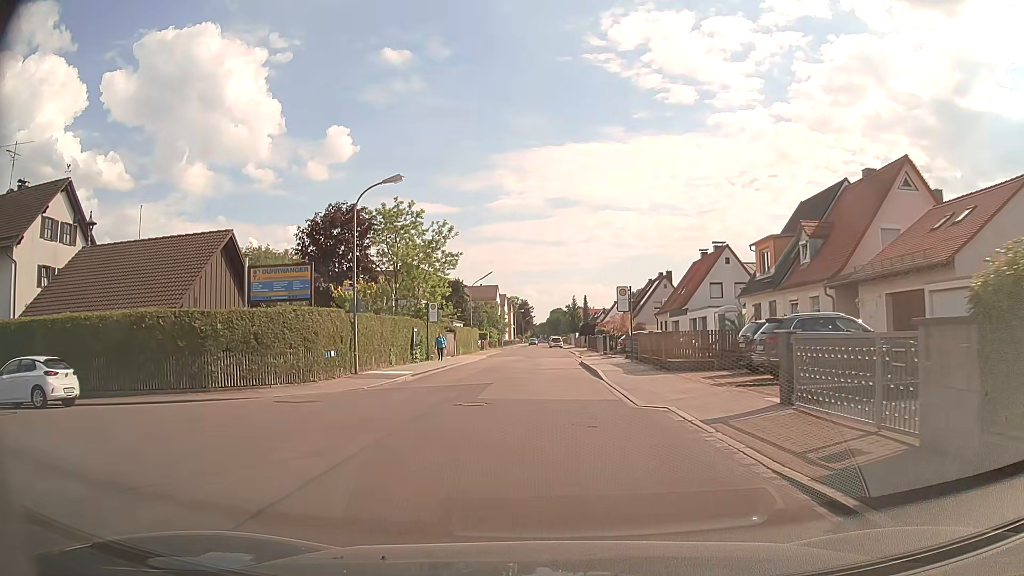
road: unclassified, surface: asphalt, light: Day
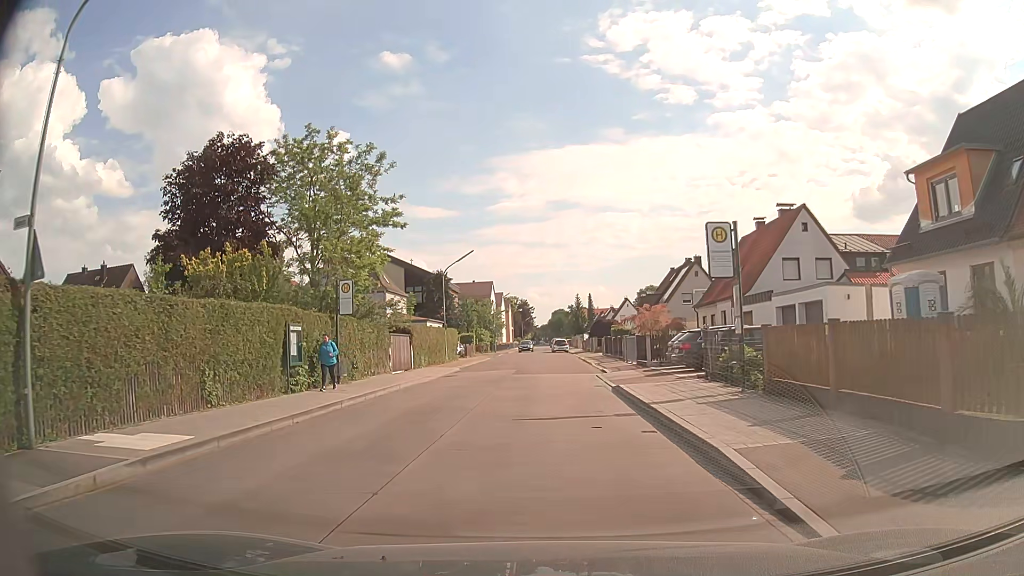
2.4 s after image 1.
(0.0, +17.6) m; -1°
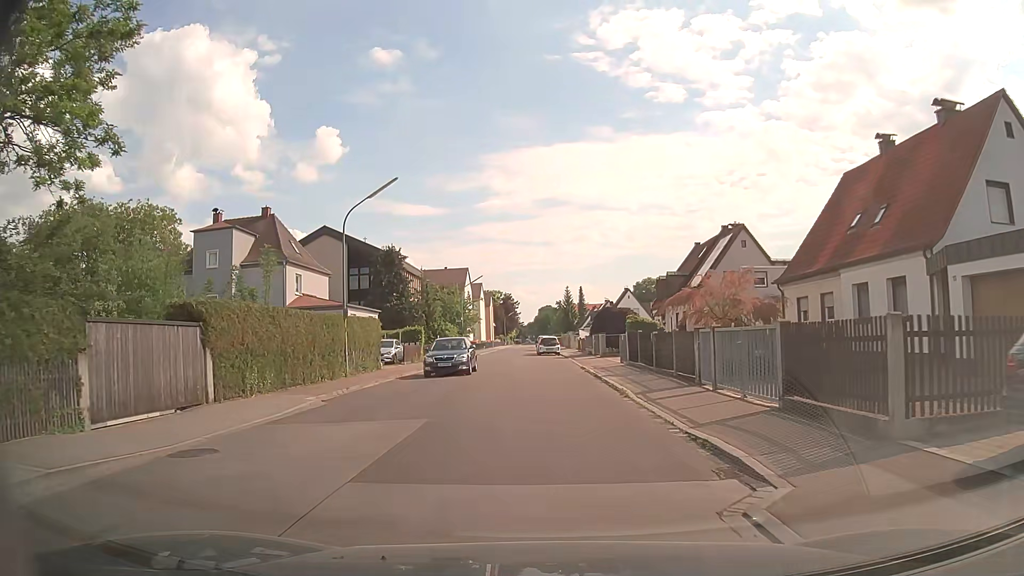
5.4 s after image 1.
(+0.4, +21.1) m; +1°
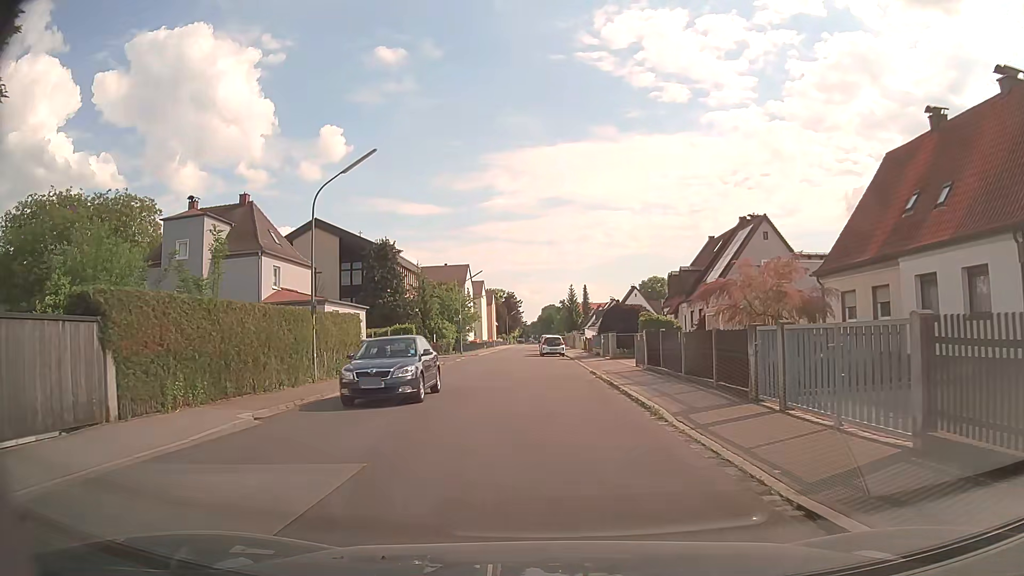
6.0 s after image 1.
(0.0, +4.1) m; 0°
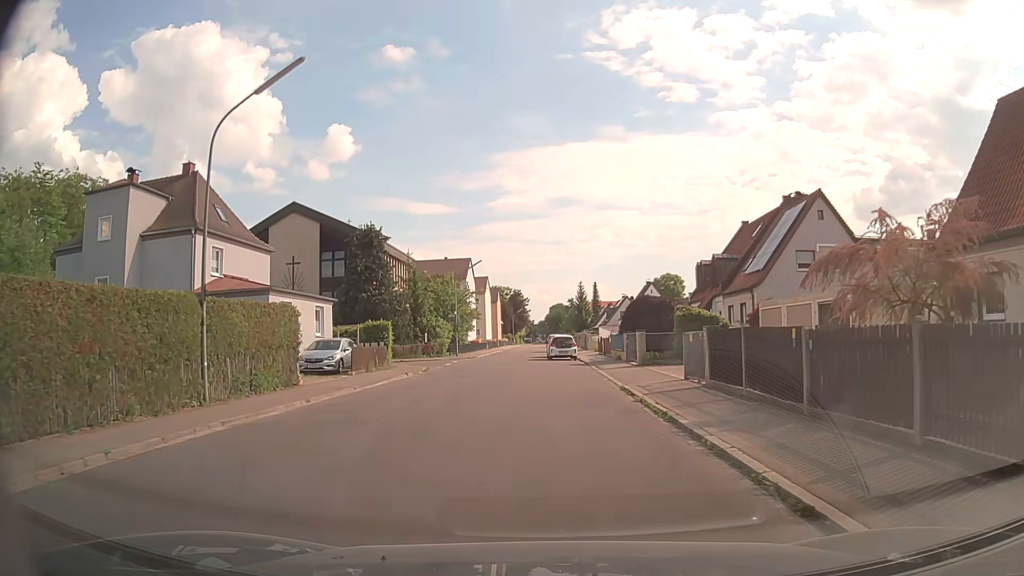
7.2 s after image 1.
(-0.1, +8.2) m; 0°
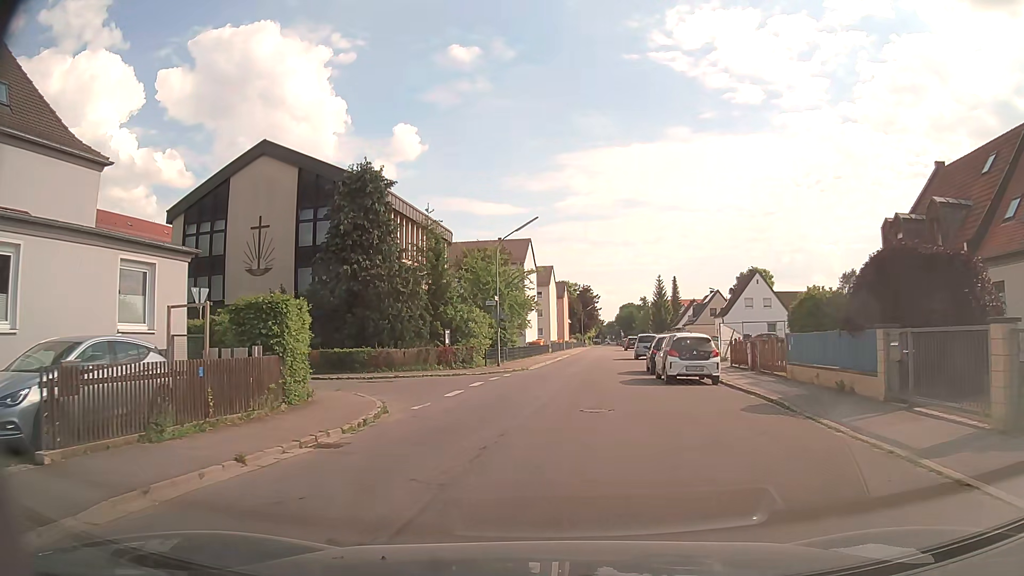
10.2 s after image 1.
(-1.3, +20.1) m; -6°
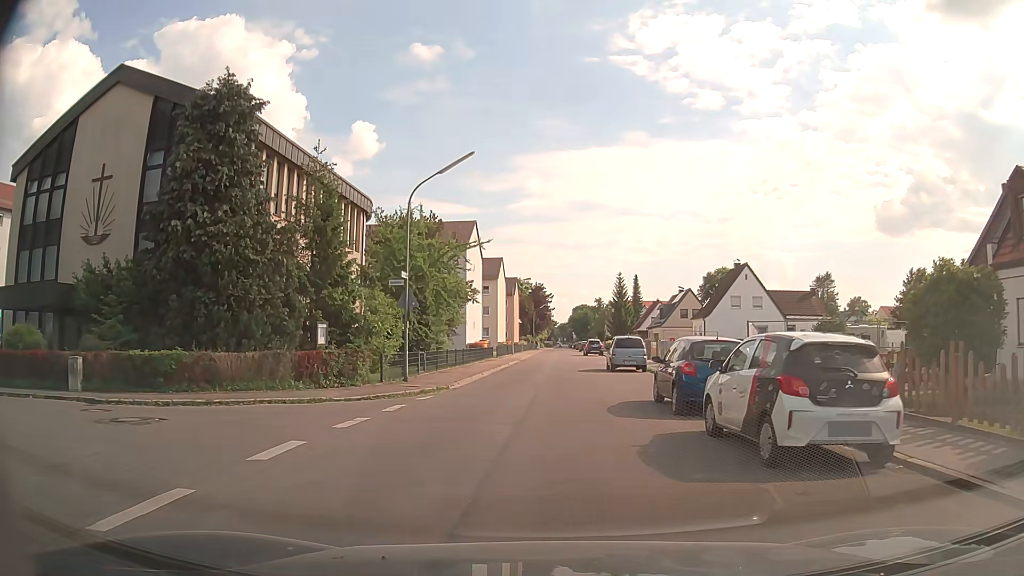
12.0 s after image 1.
(+0.5, +12.7) m; +5°
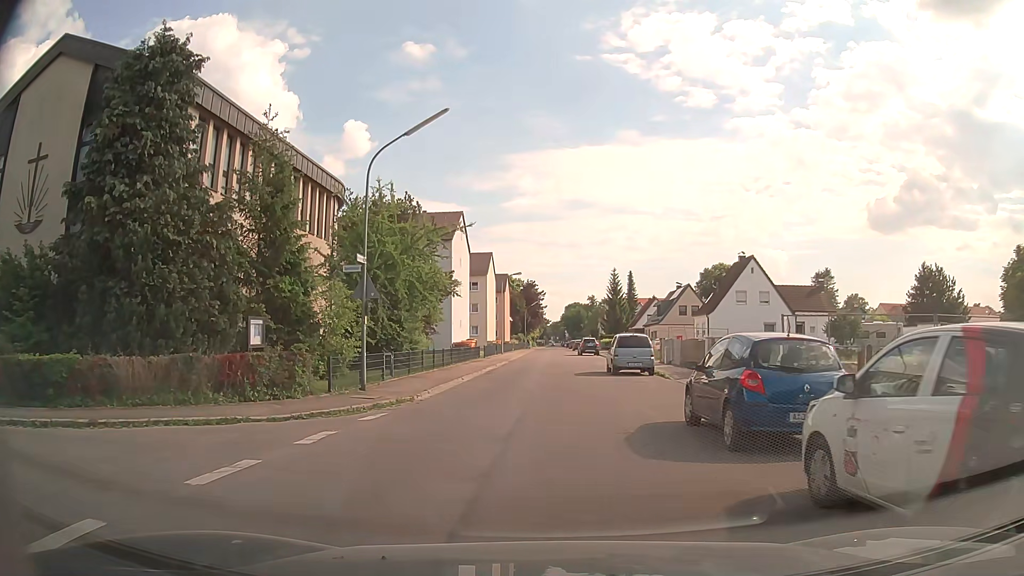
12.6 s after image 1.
(0.0, +4.4) m; +1°
(0, +10) (0, +20) (0, +30) (0, +40) (0, +50) (0, +60) (0, +70) (0, +80) (0, +90) (+1, +100) m
